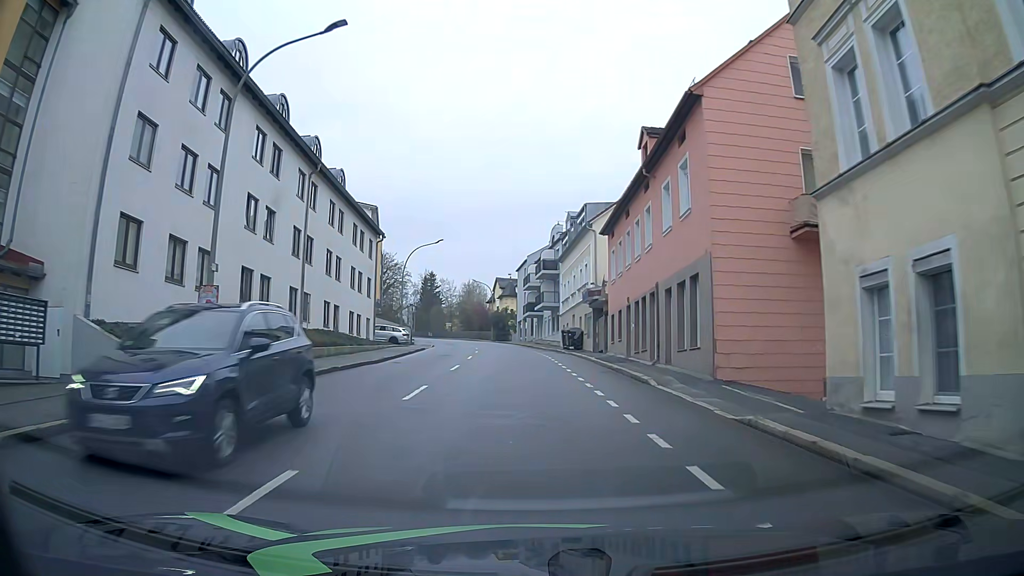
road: tertiary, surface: asphalt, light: Day
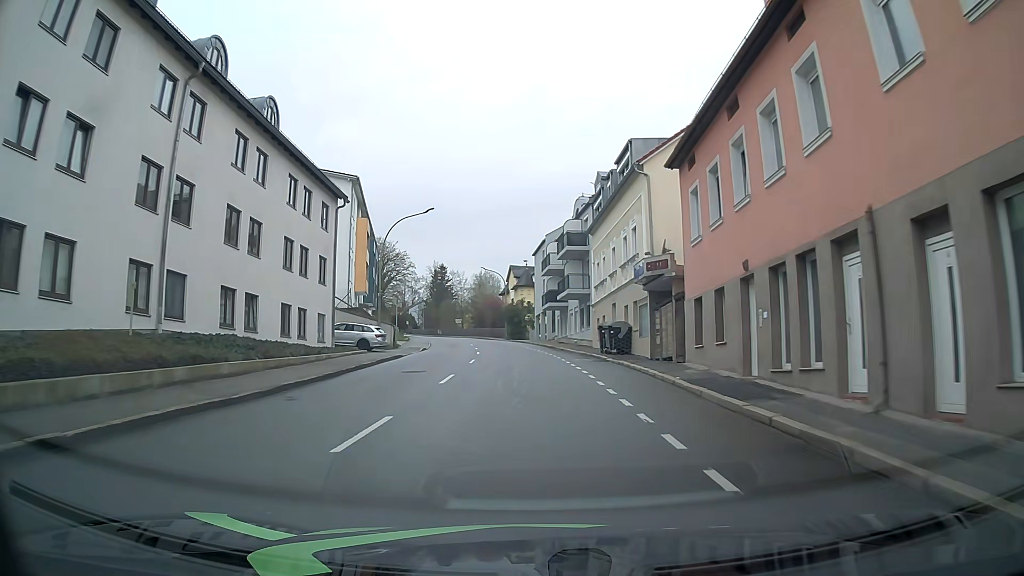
(-0.2, +14.3) m; -1°
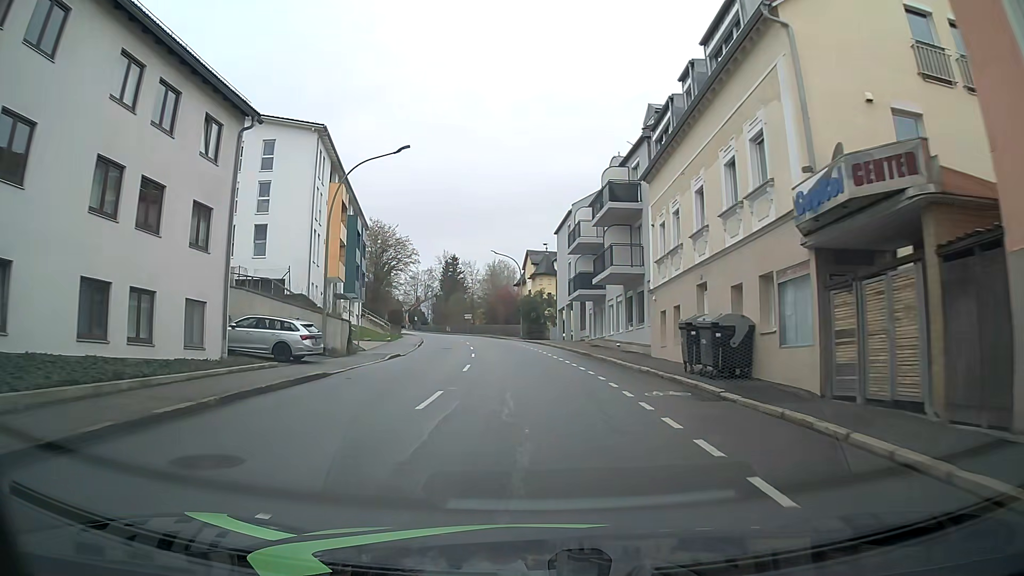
(-0.3, +14.6) m; -2°
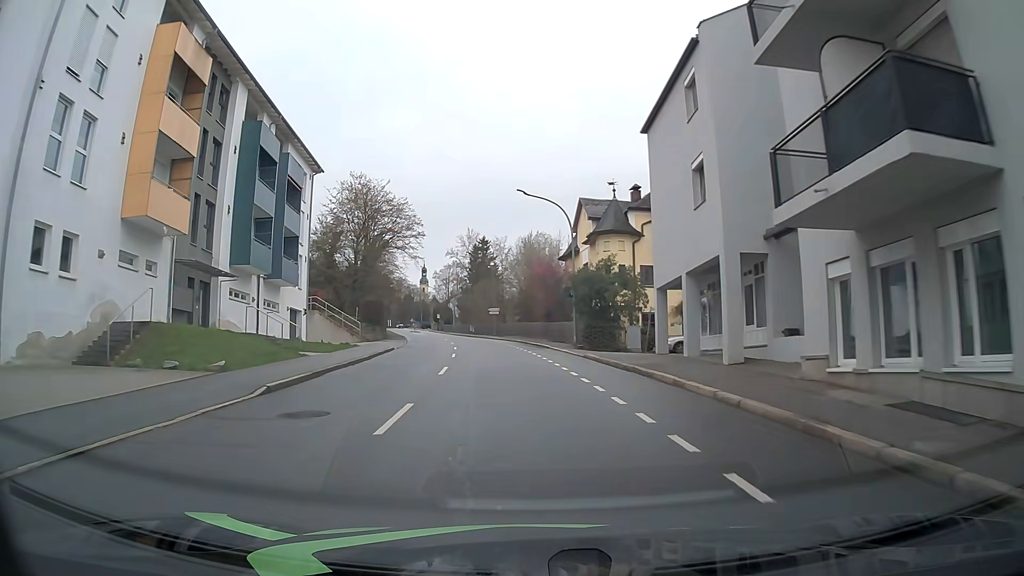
(-1.0, +29.9) m; -4°
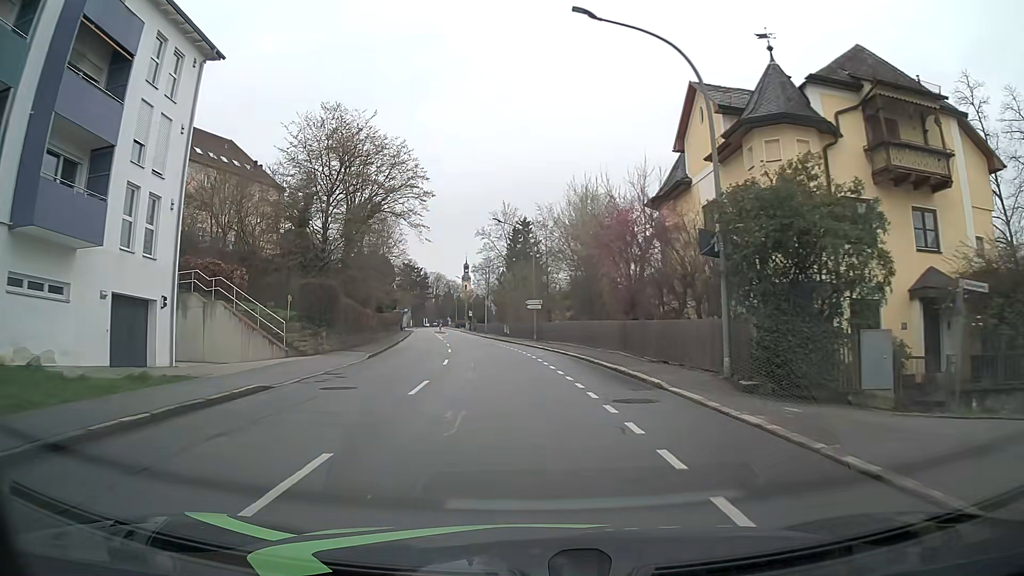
(-0.9, +22.6) m; -4°
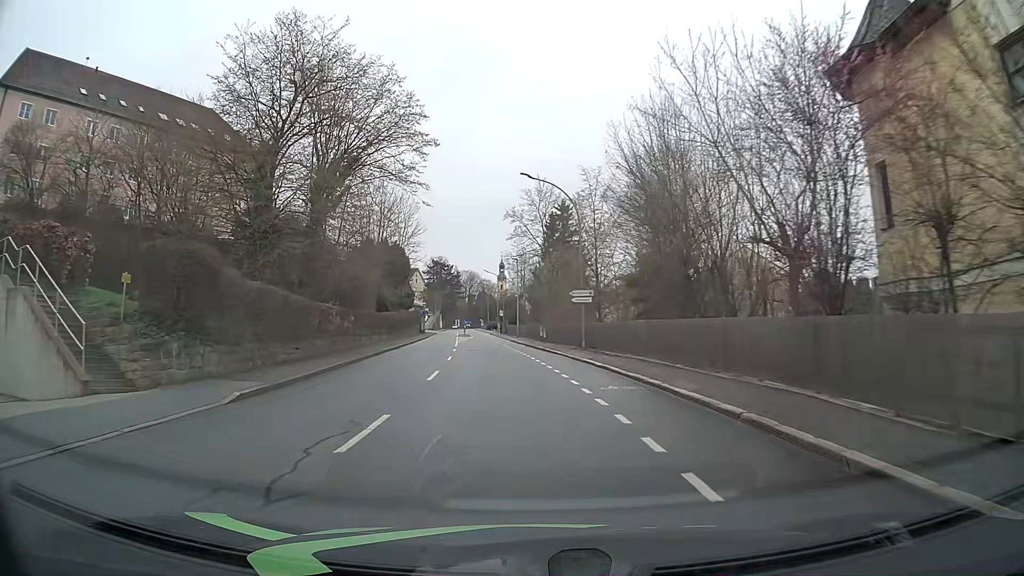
(-0.6, +15.2) m; -4°
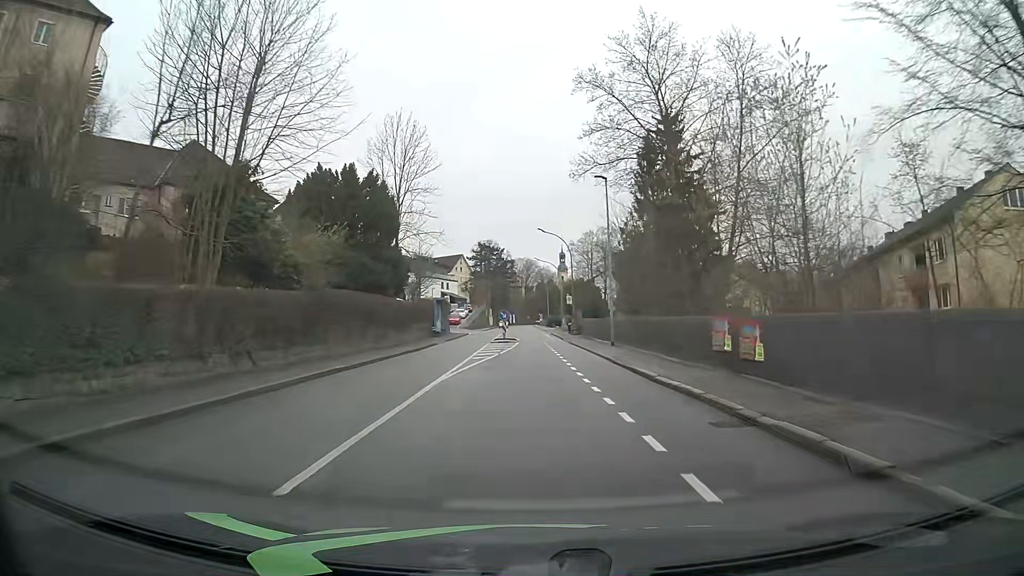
(-2.4, +37.9) m; -5°
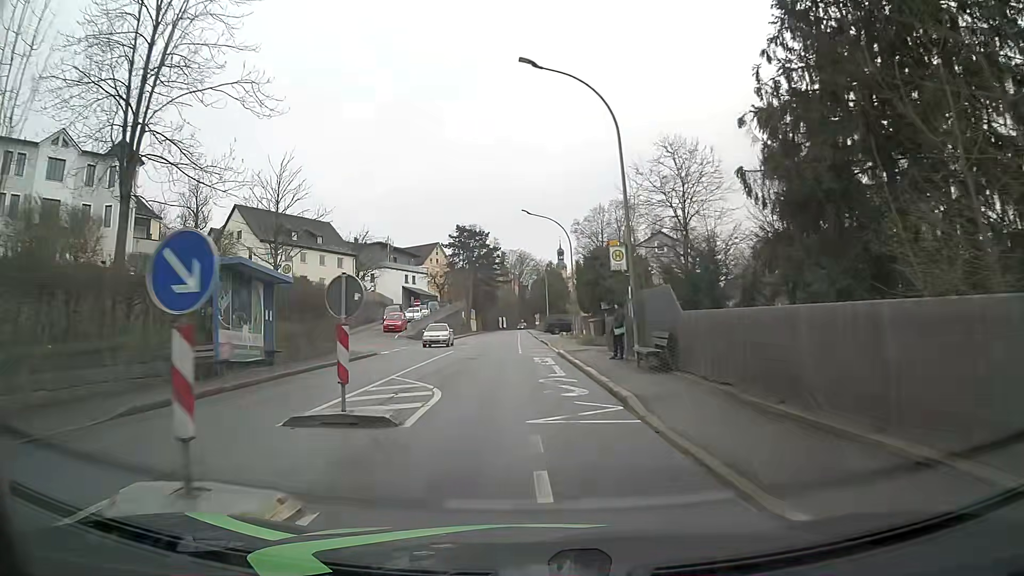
(+0.5, +38.0) m; 0°
(0, +10) (-1, +20) (-1, +30) (-2, +40) (-3, +50) (-3, +60) (-3, +70) (-4, +80) (-4, +90) (-4, +100) m
